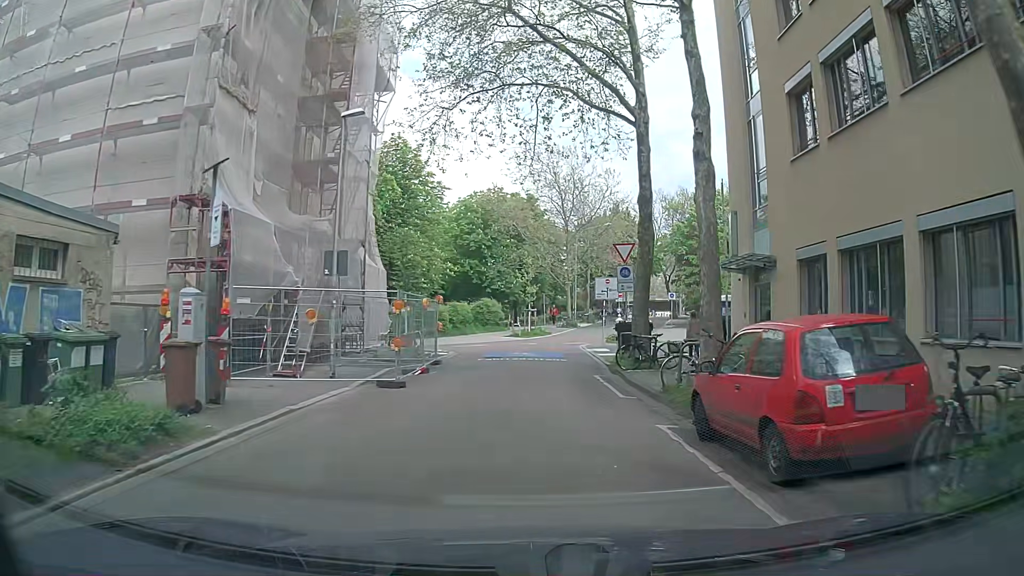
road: residential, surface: asphalt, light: Day
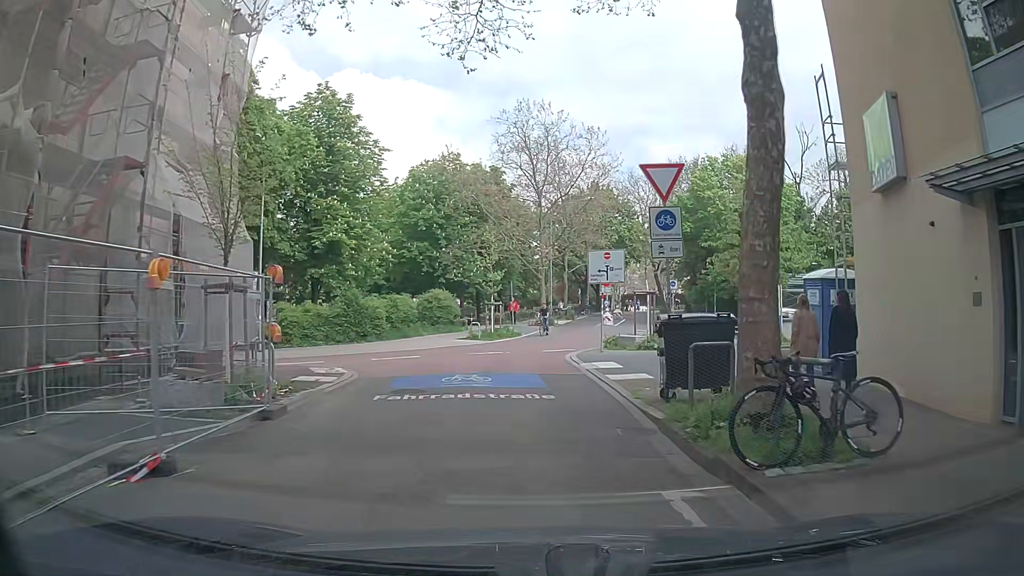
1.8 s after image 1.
(+0.8, +11.7) m; +5°
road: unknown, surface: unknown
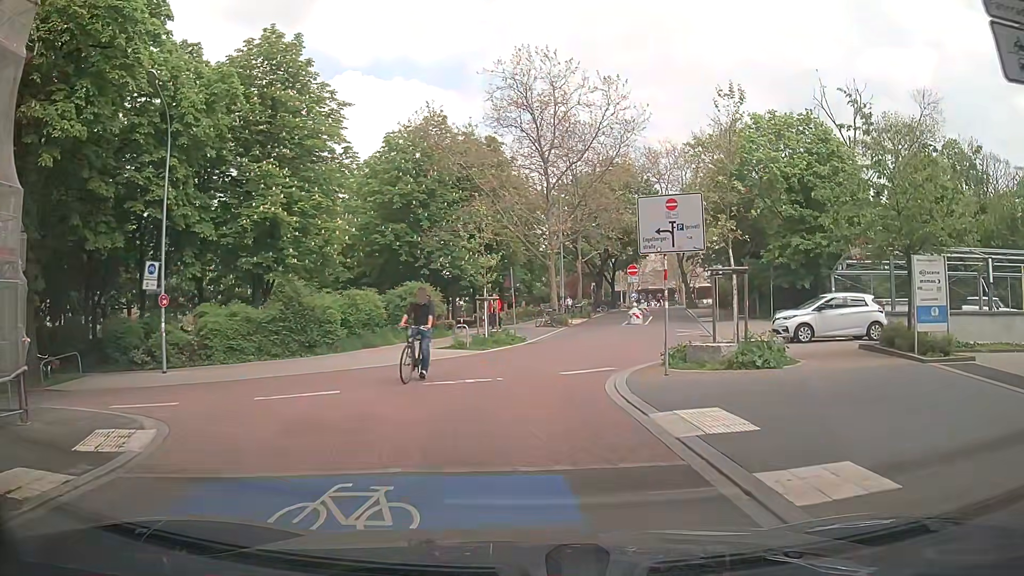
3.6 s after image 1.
(-0.1, +9.6) m; +2°
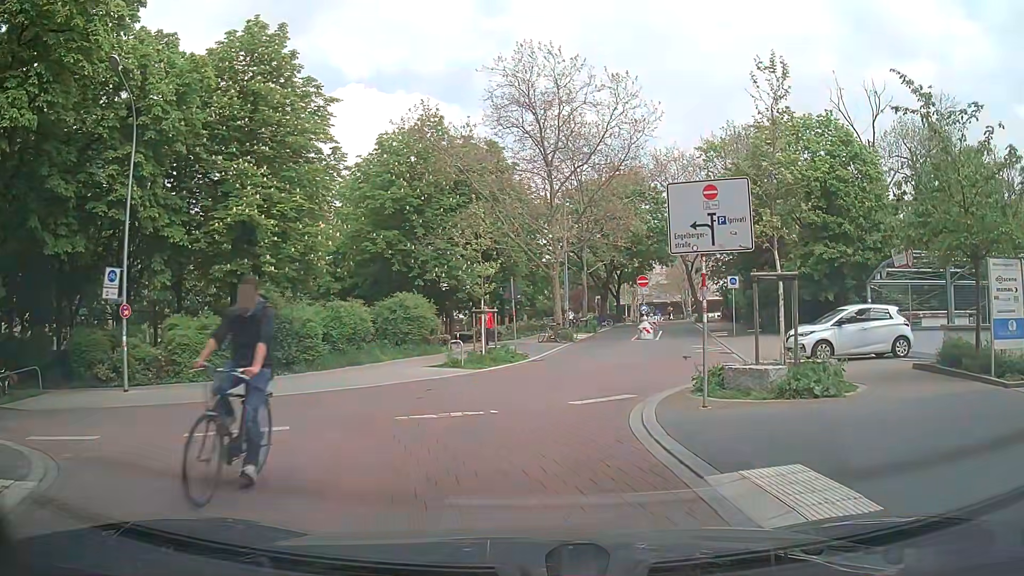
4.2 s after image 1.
(0.0, +2.6) m; 0°
